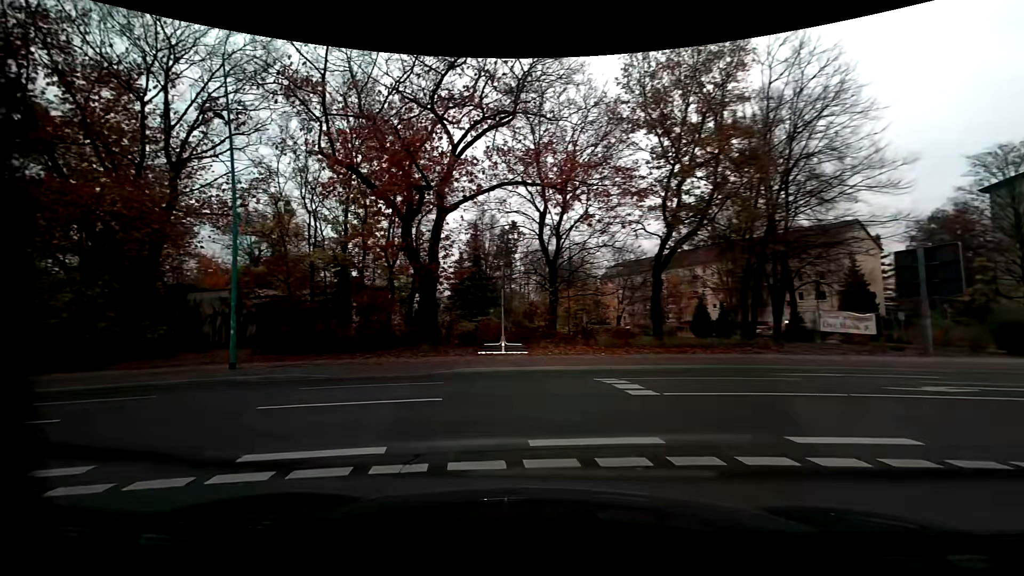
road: residential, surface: asphalt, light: Day
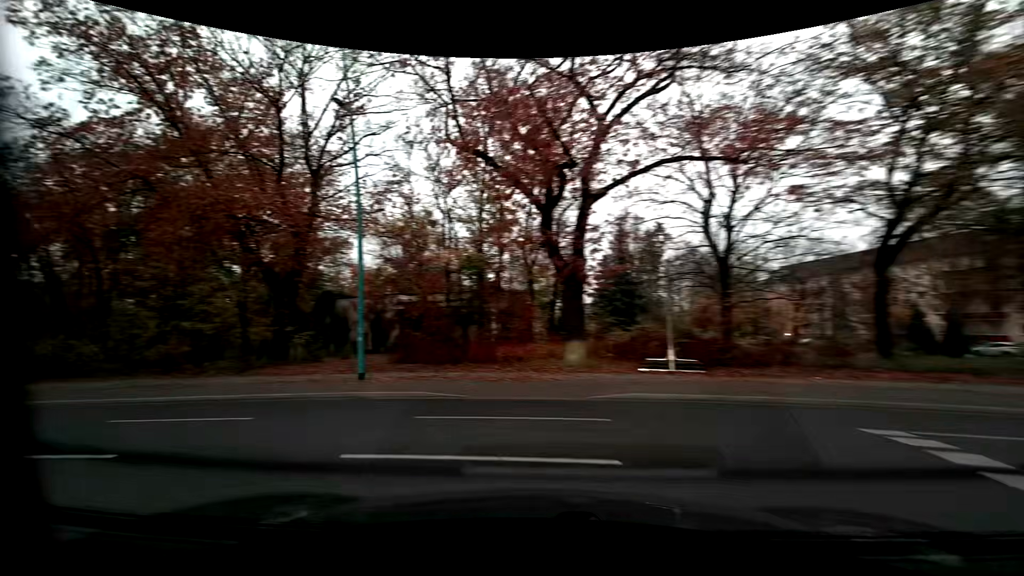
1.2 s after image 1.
(-0.4, +3.7) m; -15°
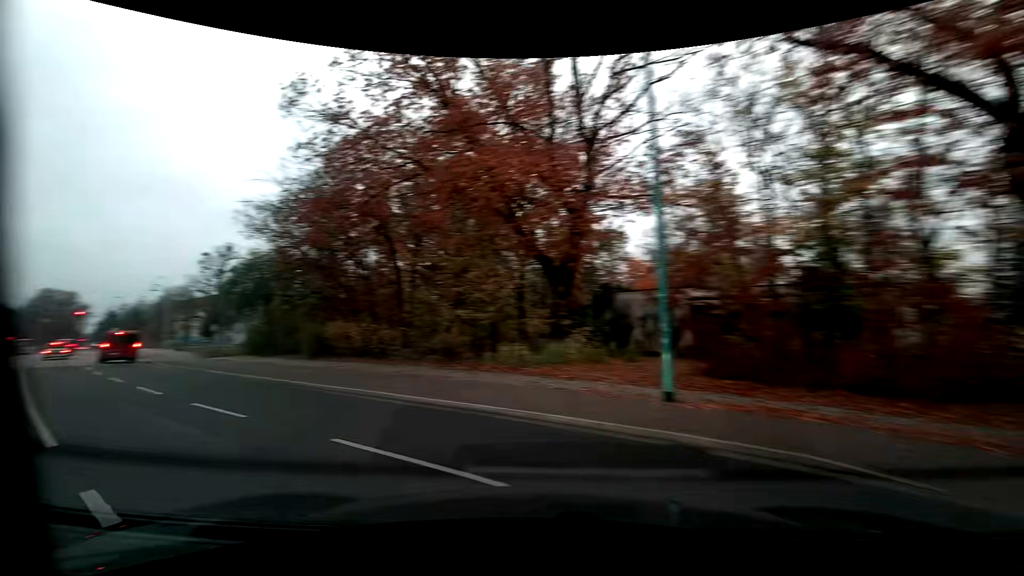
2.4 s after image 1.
(-1.5, +5.3) m; -31°
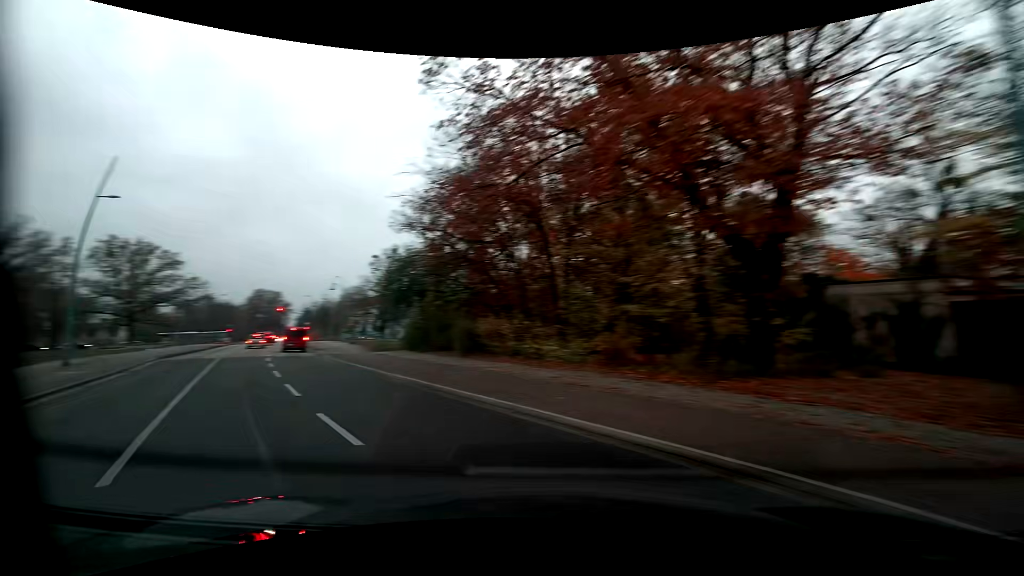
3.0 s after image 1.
(-0.6, +3.4) m; -17°
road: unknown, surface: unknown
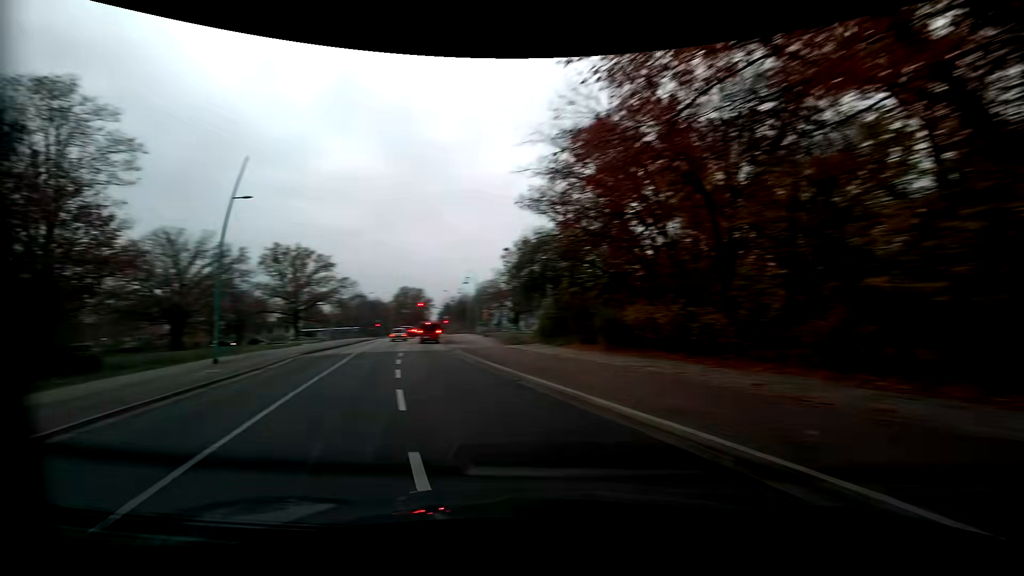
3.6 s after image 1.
(-0.5, +3.9) m; -15°
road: tertiary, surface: asphalt
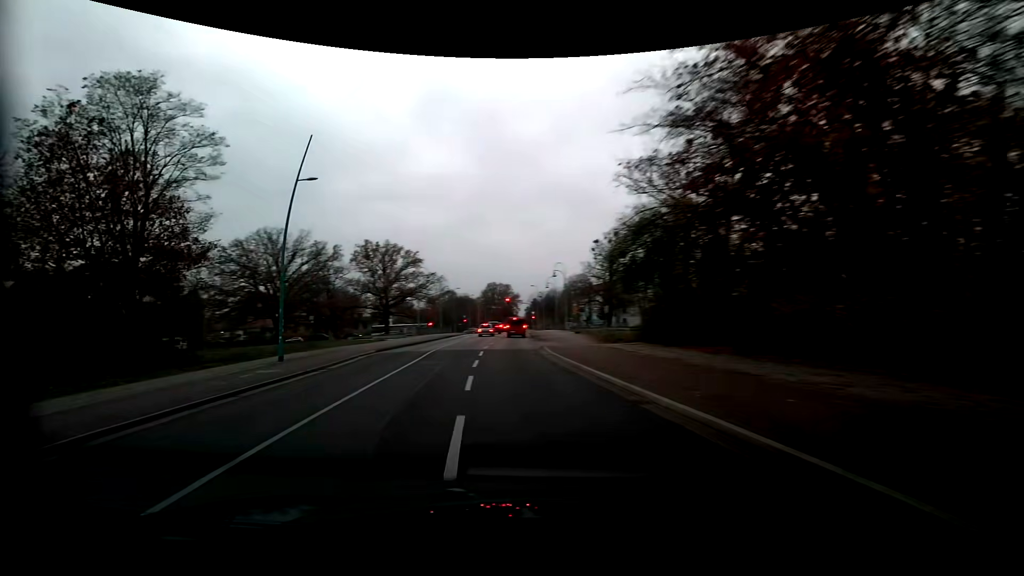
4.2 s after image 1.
(-0.4, +4.4) m; -9°
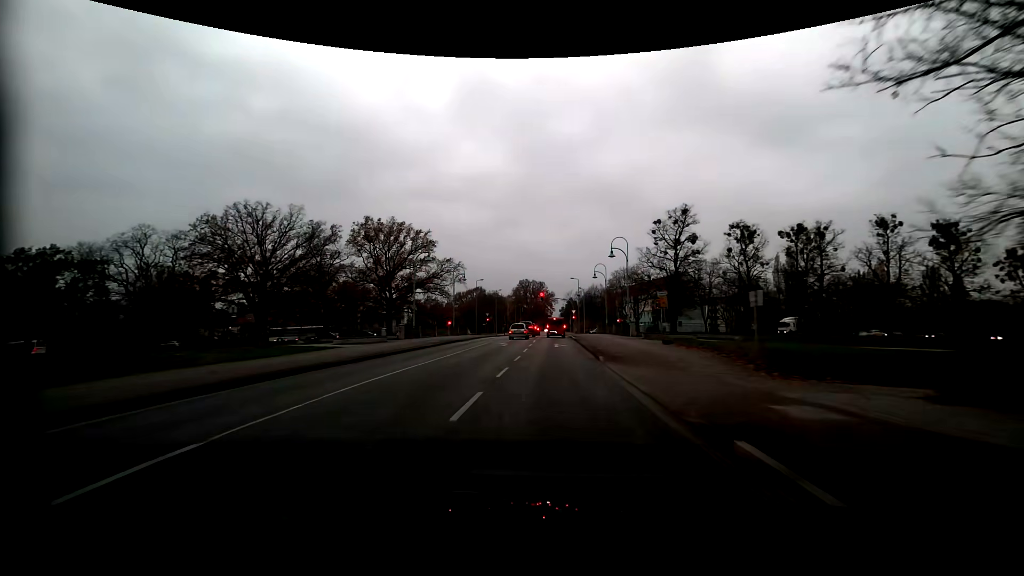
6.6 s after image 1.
(-1.2, +22.4) m; -3°
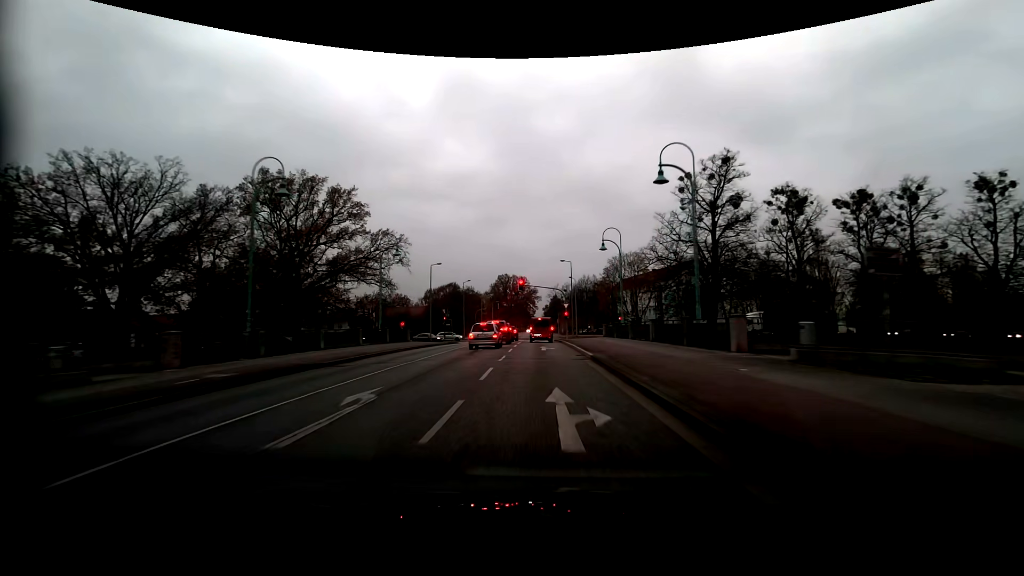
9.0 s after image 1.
(+0.6, +25.0) m; +2°
(0, +10) (0, +20) (0, +30) (0, +40) (0, +50) (0, +60) (-1, +70) (-1, +80) (-1, +90) (-2, +100) m
